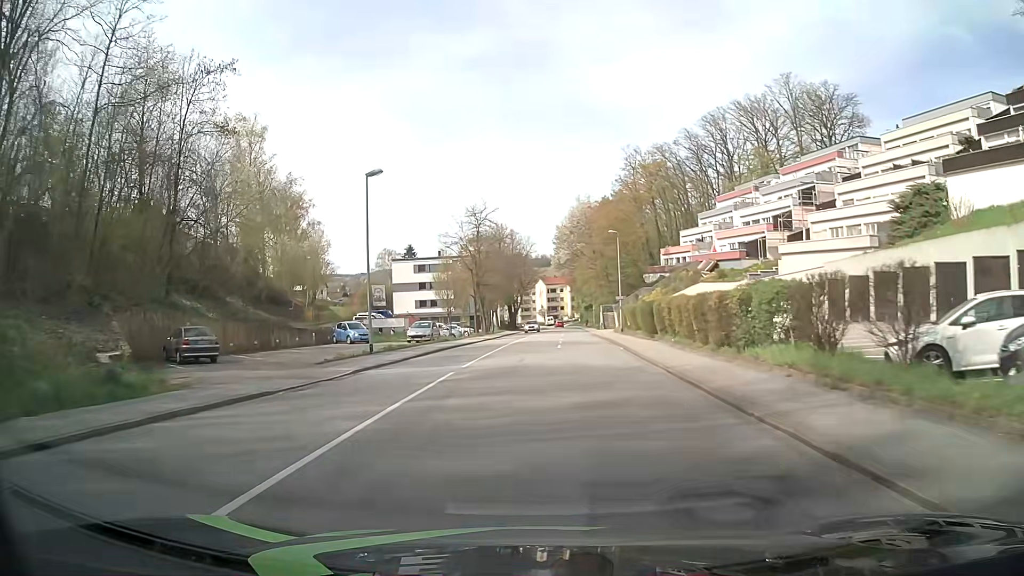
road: tertiary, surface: asphalt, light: Day
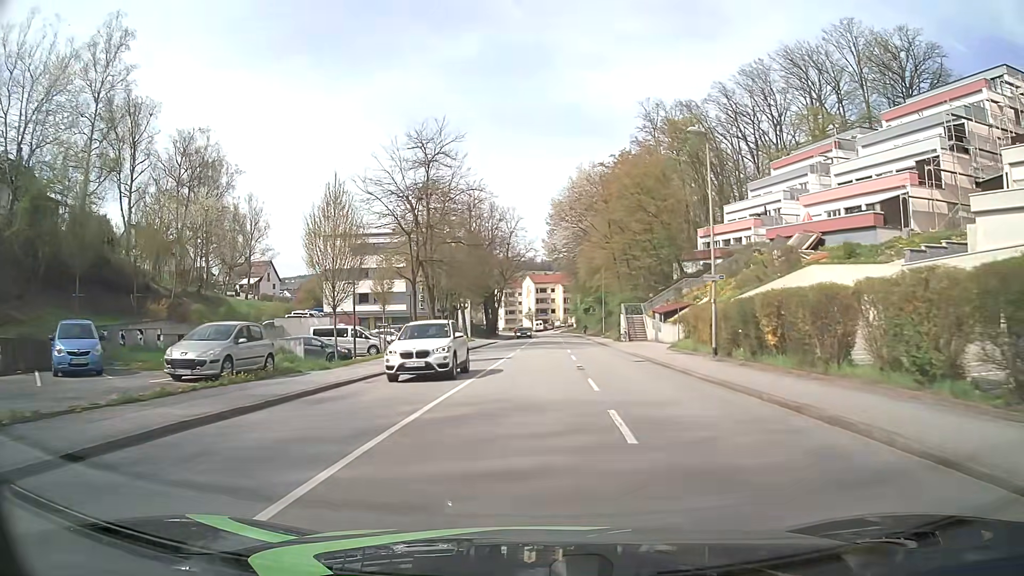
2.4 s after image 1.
(+0.4, +30.5) m; +2°
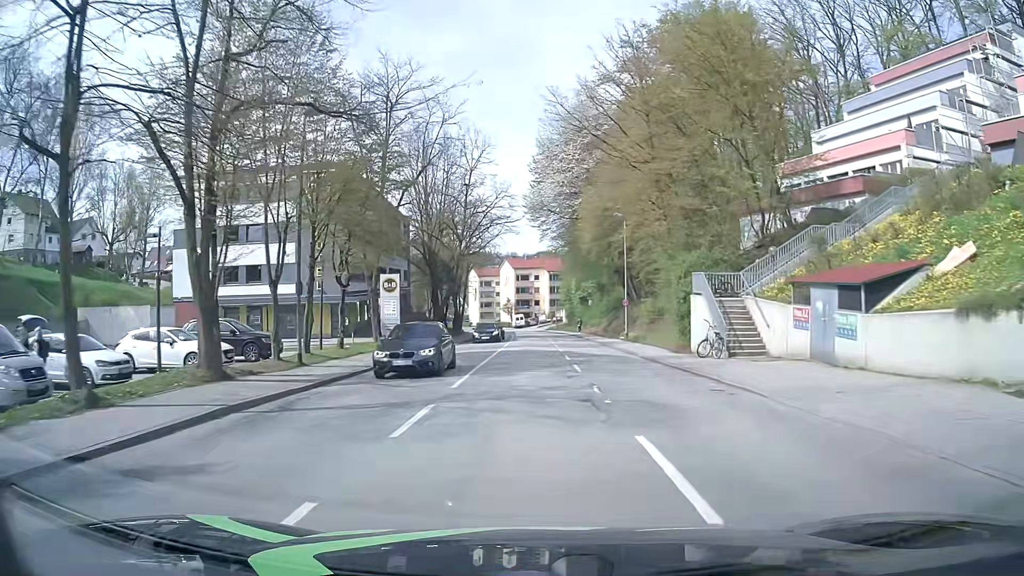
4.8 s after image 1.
(+0.5, +30.5) m; +2°
(0, +10) (0, +20) (0, +30) (0, +40) (0, +50) (-1, +60) (-1, +70) (-2, +80) (-3, +90) (-4, +100) m
